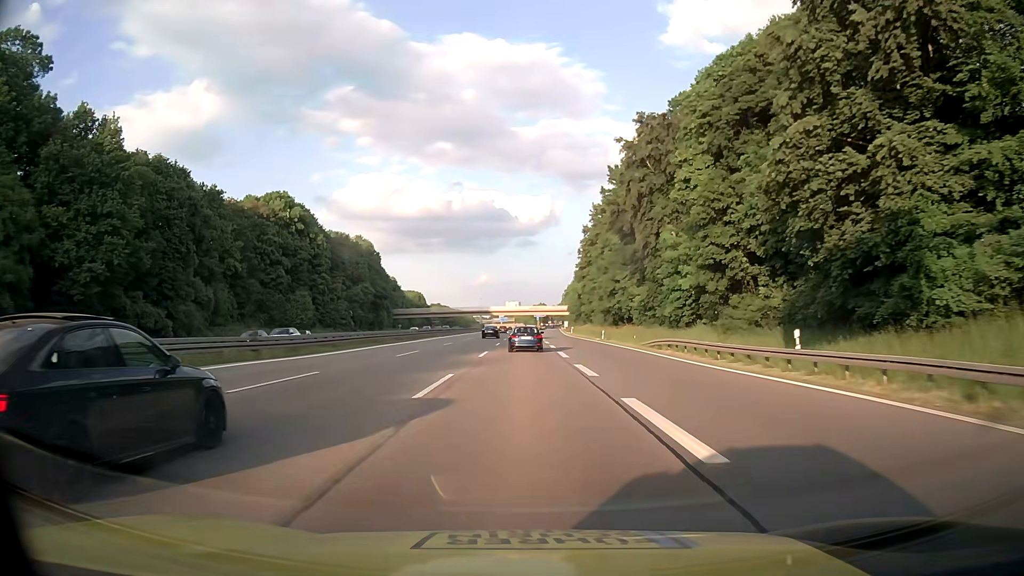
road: motorway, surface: asphalt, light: Day
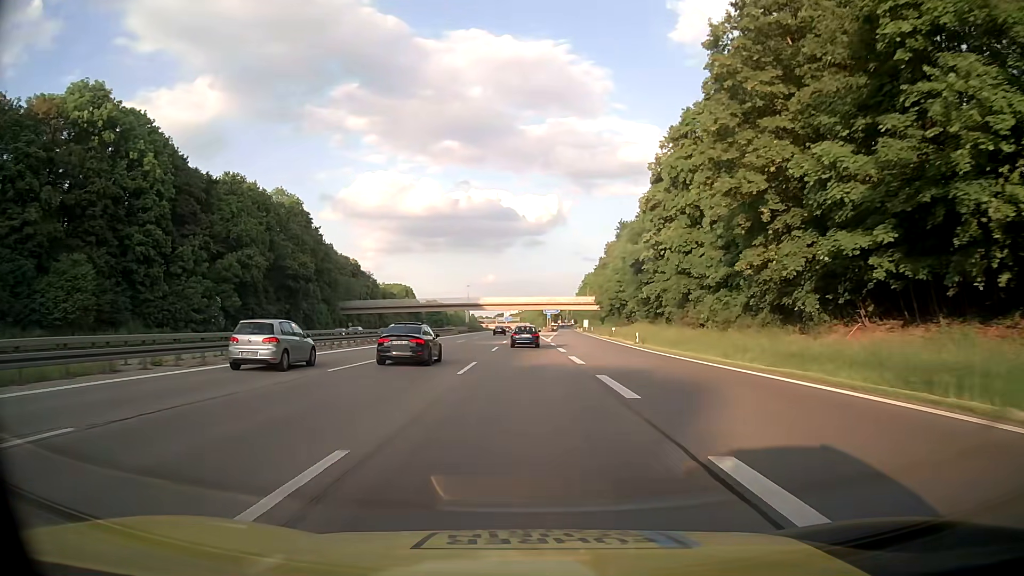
(-0.3, +66.1) m; 0°
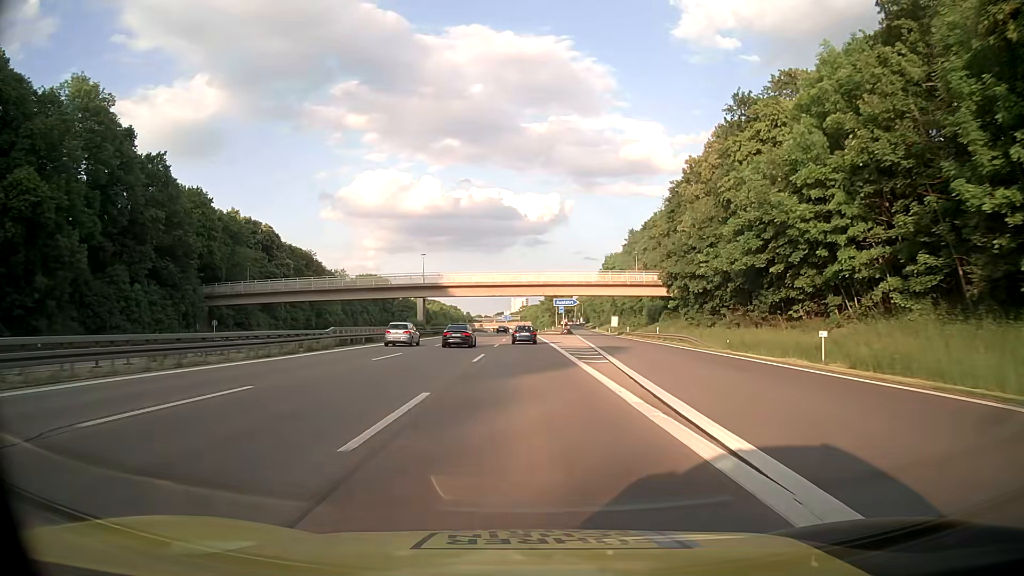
(0.0, +66.1) m; 0°
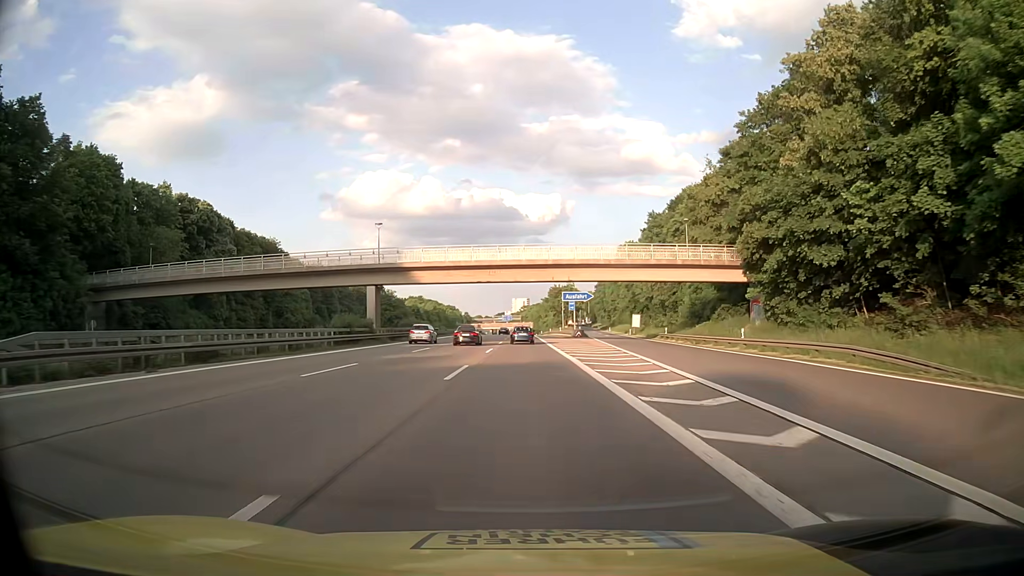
(-0.1, +26.4) m; 0°
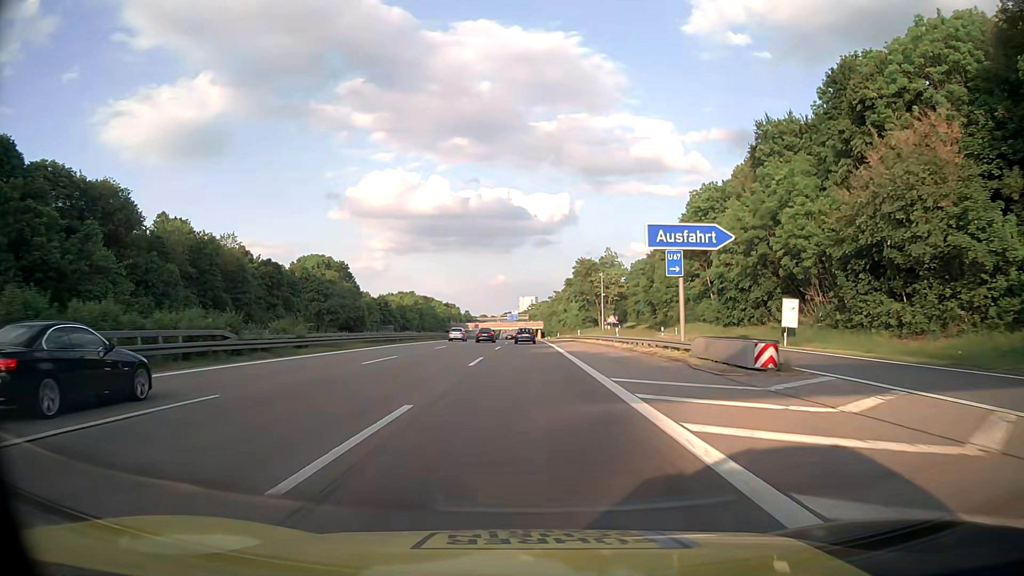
(-0.3, +66.1) m; 0°
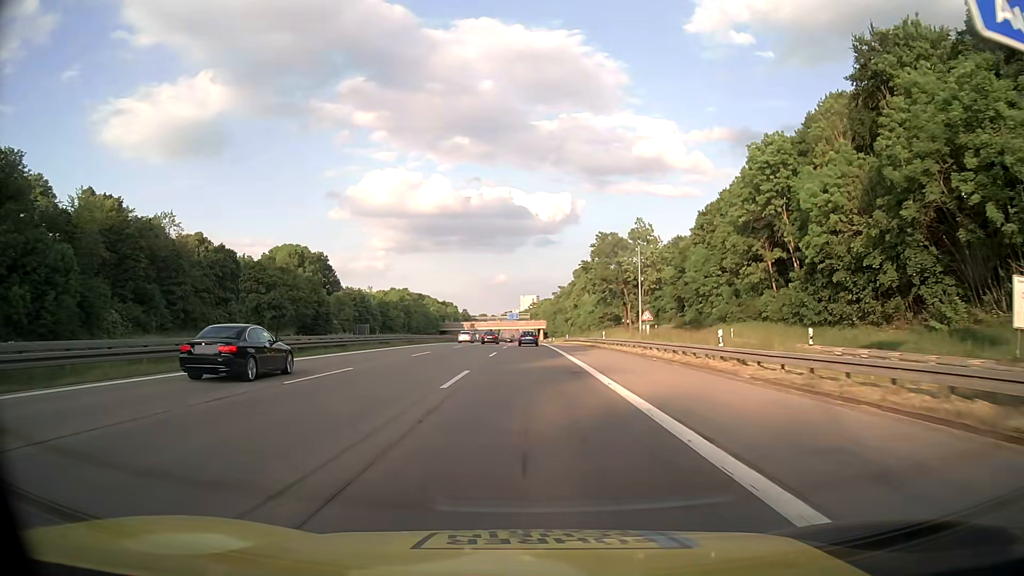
(-0.2, +26.4) m; 0°
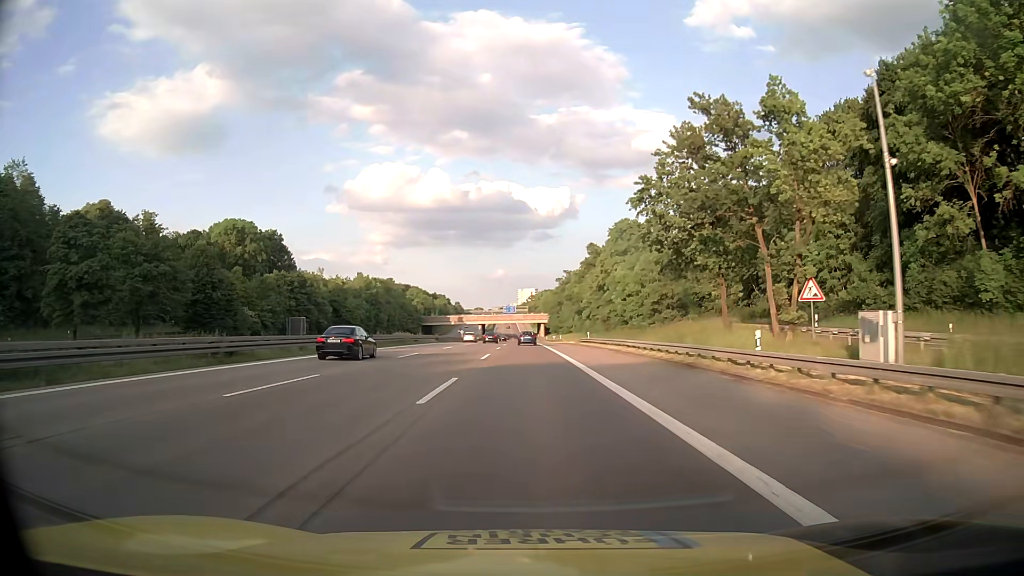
(0.0, +39.7) m; 0°
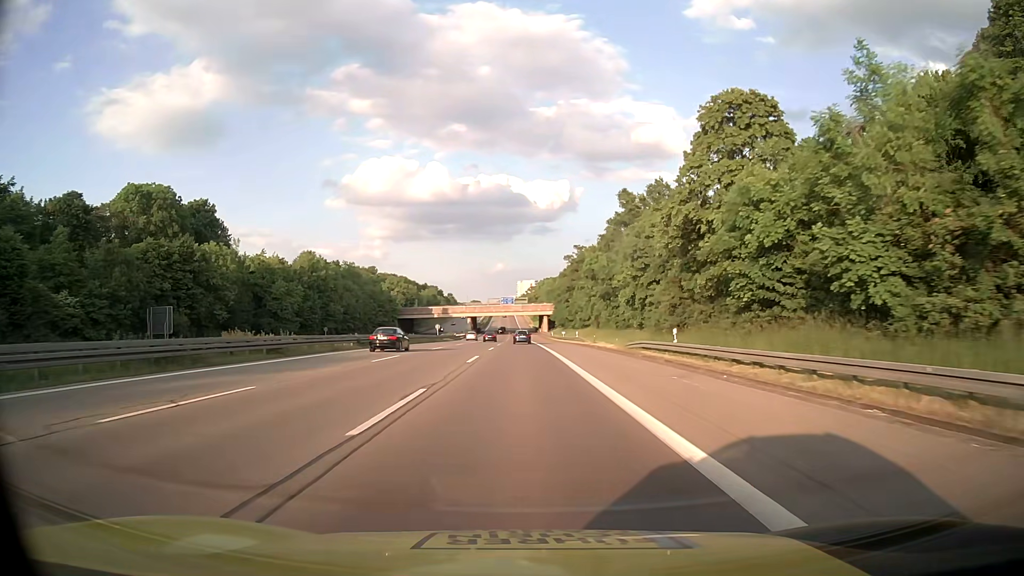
(-0.1, +39.8) m; 0°
(0, +10) (0, +20) (0, +30) (0, +40) (0, +50) (0, +60) (-1, +70) (-1, +80) (-1, +90) (-1, +100) m
